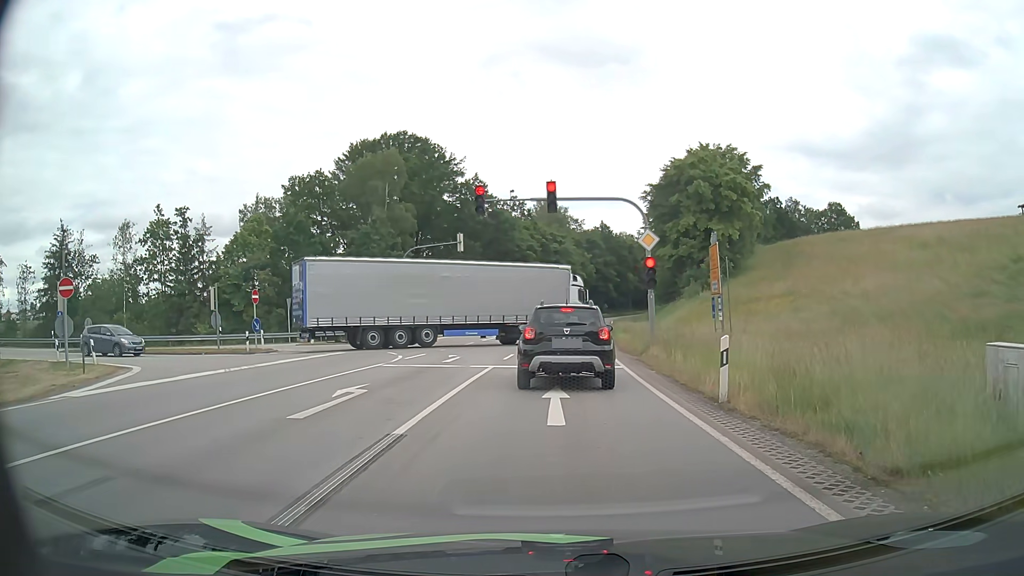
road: primary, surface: asphalt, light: Day
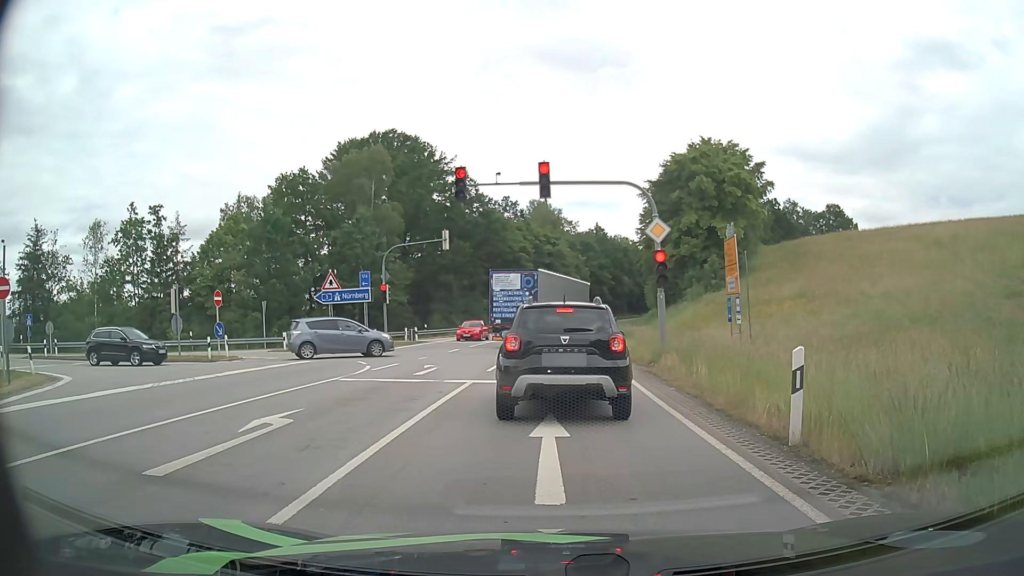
(0.0, +3.2) m; 0°
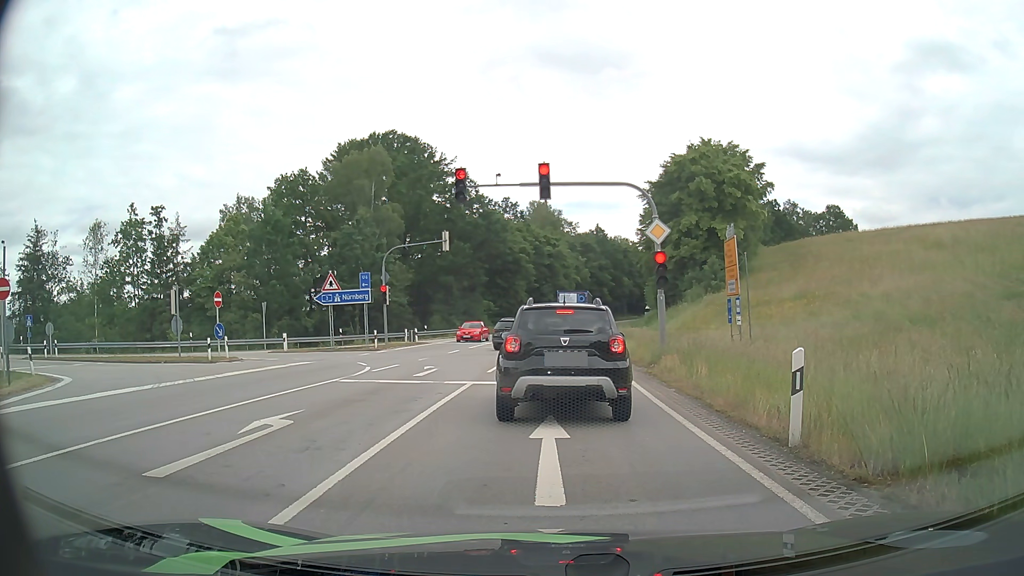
(0.0, +0.1) m; 0°
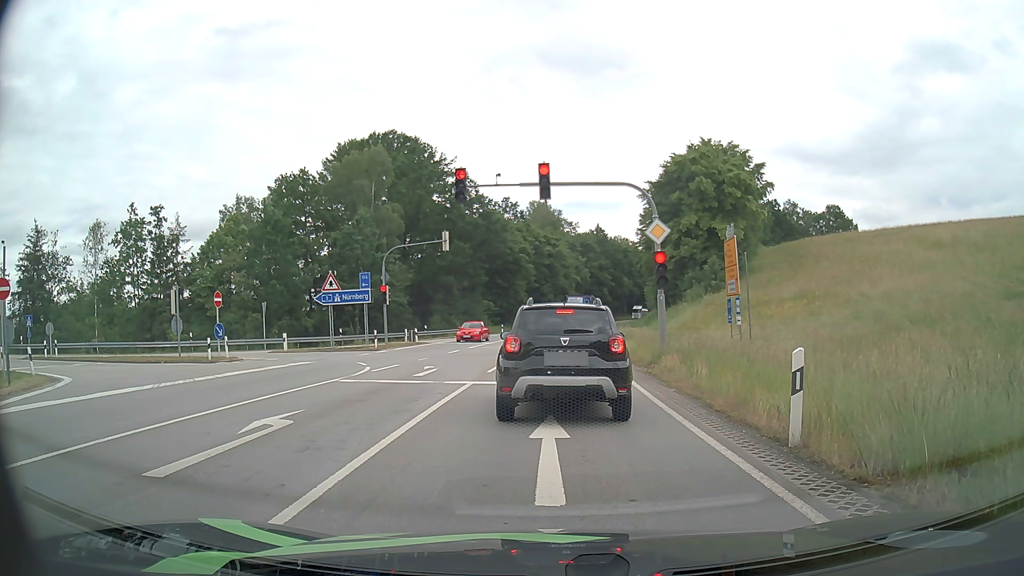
(0.0, 0.0) m; 0°
(0, +10) (0, +20) (+1, +30) (+1, +40) (+2, +50) (+3, +60) (+3, +70) (+5, +80) (+6, +90) (+7, +100) m
